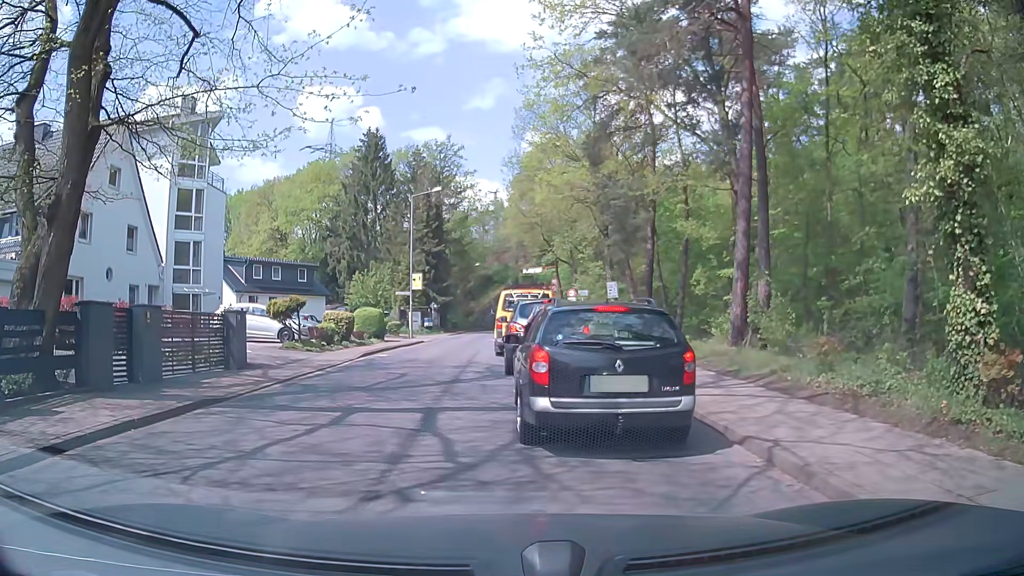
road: tertiary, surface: asphalt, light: Day
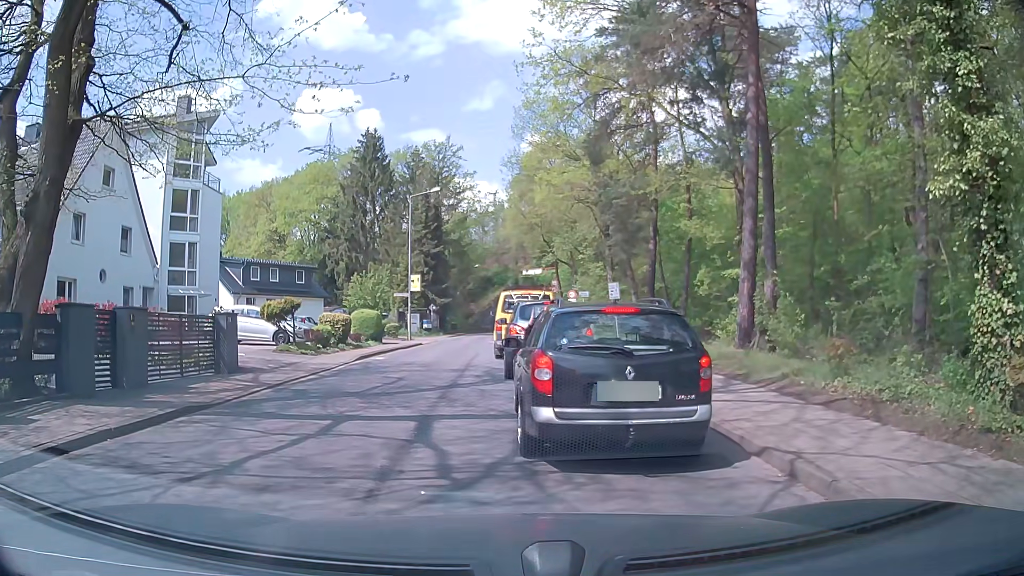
(0.0, +0.5) m; 0°
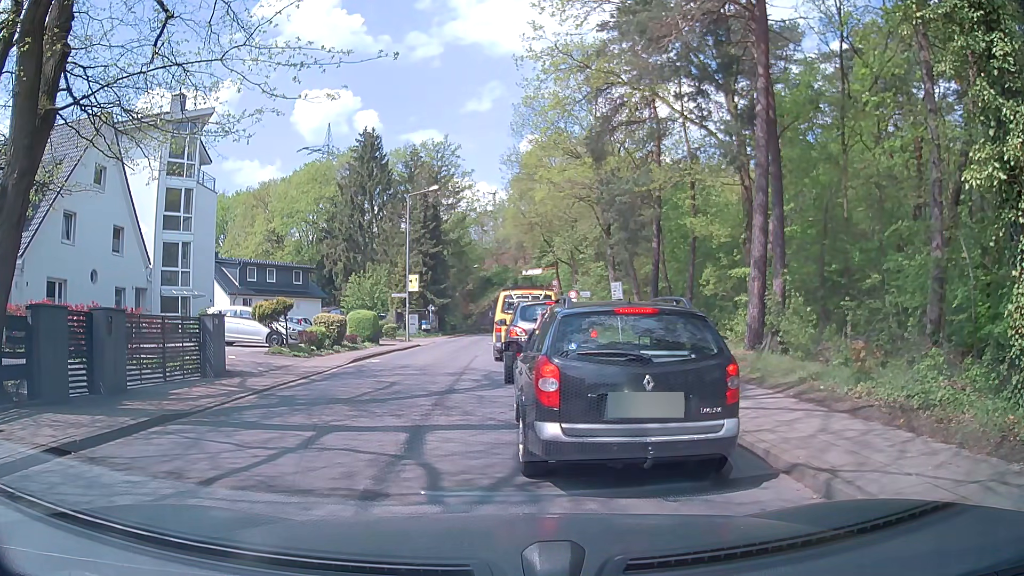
(0.0, +0.7) m; 0°
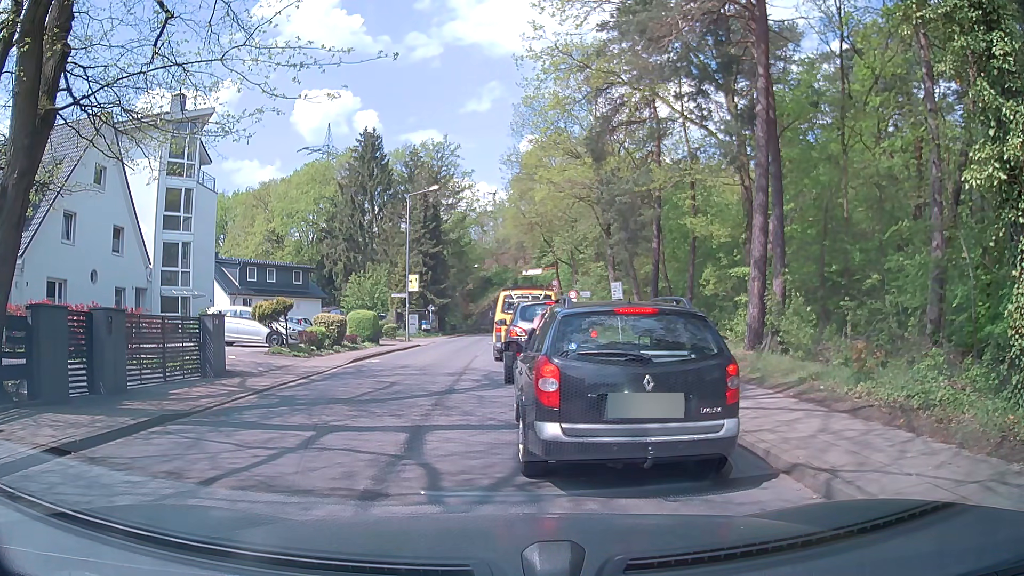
(0.0, 0.0) m; 0°
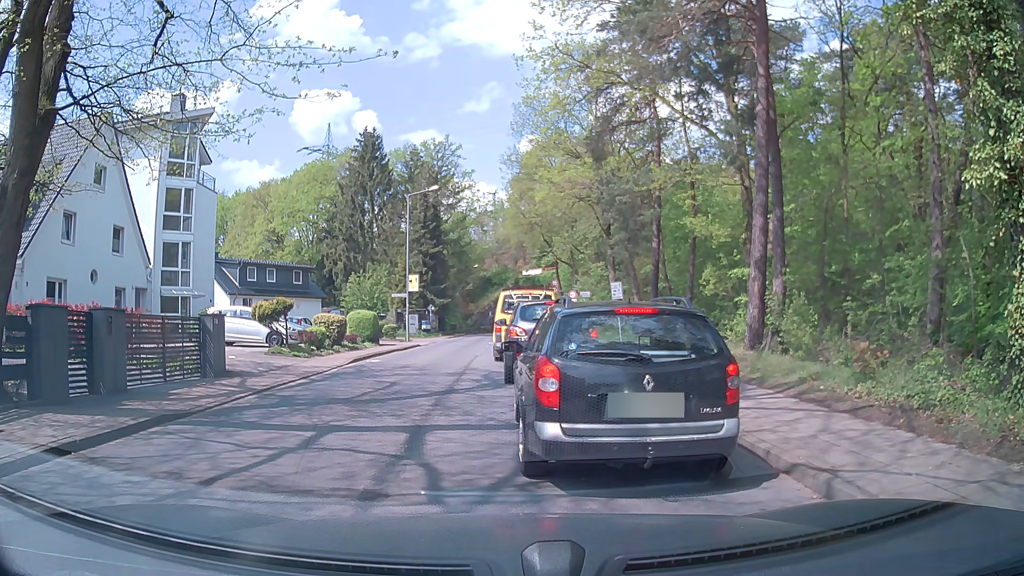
(0.0, 0.0) m; 0°
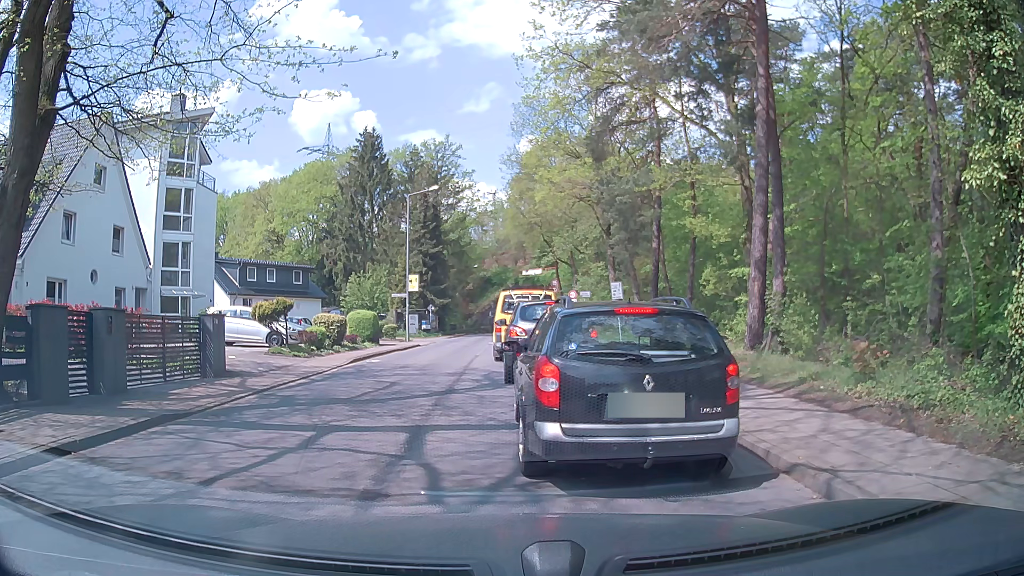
(0.0, 0.0) m; 0°
